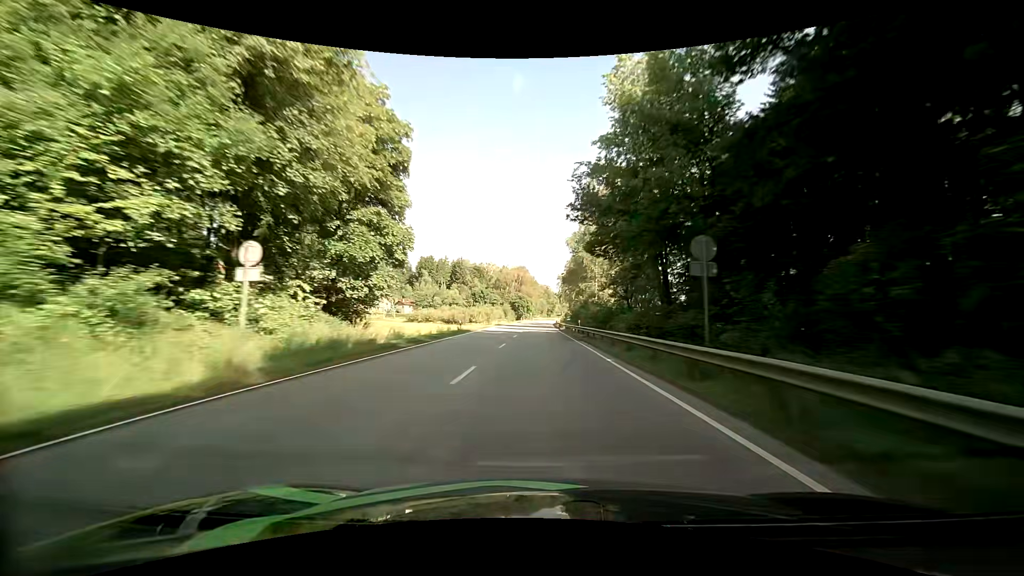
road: primary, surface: asphalt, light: Day
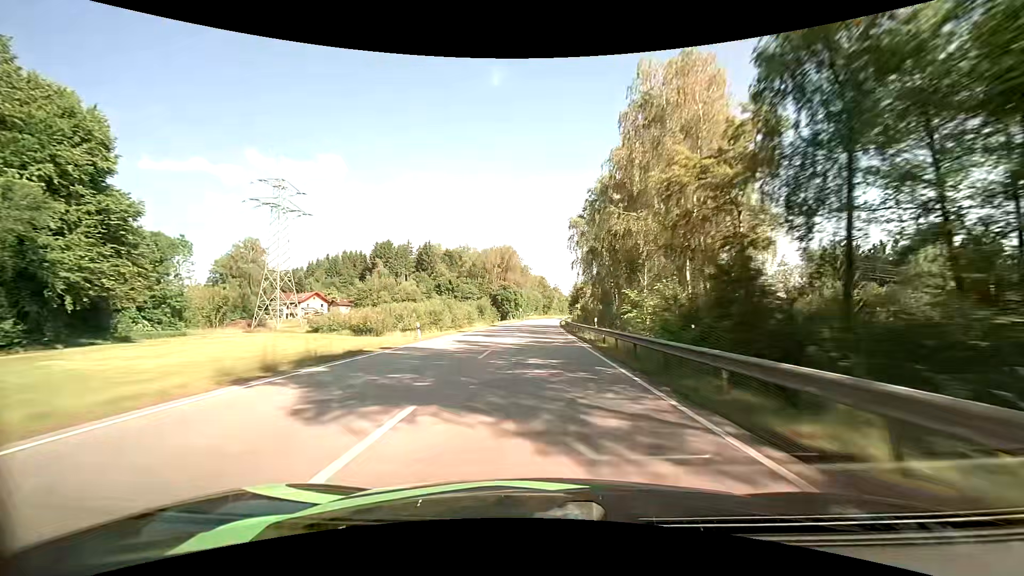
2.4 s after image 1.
(0.0, +66.4) m; +1°
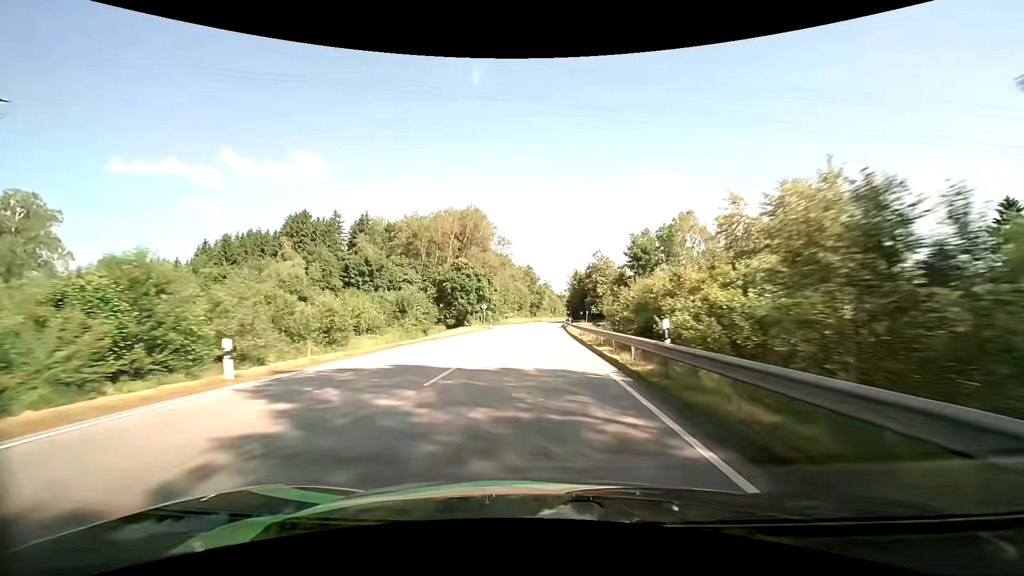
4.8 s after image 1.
(+0.7, +65.9) m; +1°
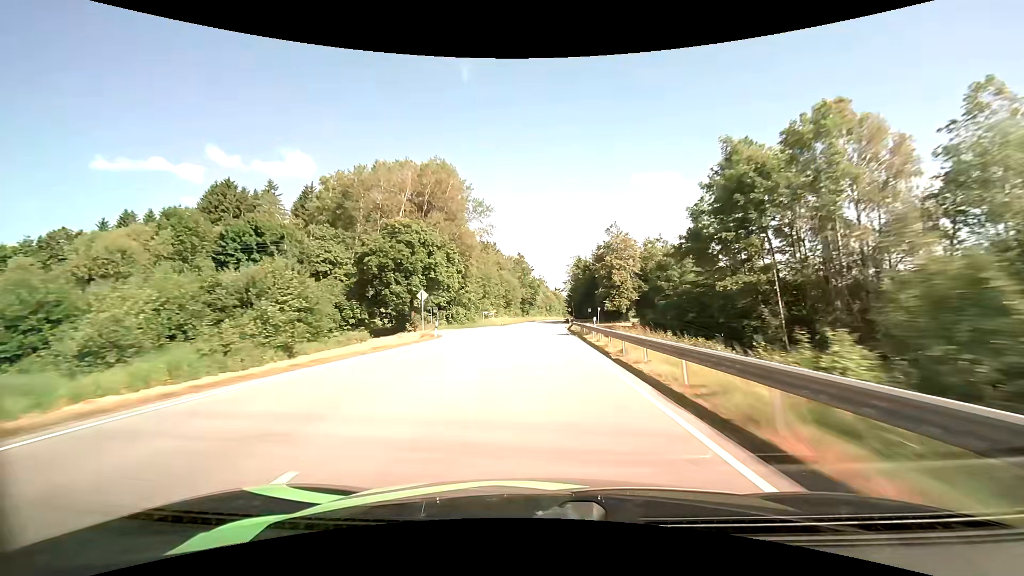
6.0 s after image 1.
(+0.2, +33.2) m; +1°
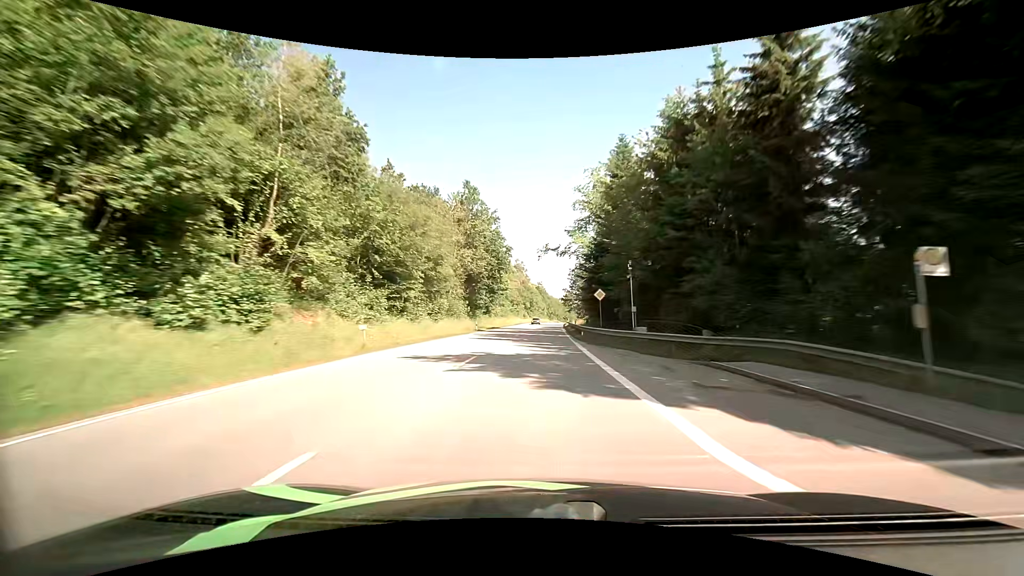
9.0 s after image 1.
(+1.6, +83.4) m; +2°
(0, +10) (0, +20) (0, +30) (0, +40) (+1, +50) (+1, +60) (+1, +70) (+2, +80) (+2, +90) (+3, +100) m
